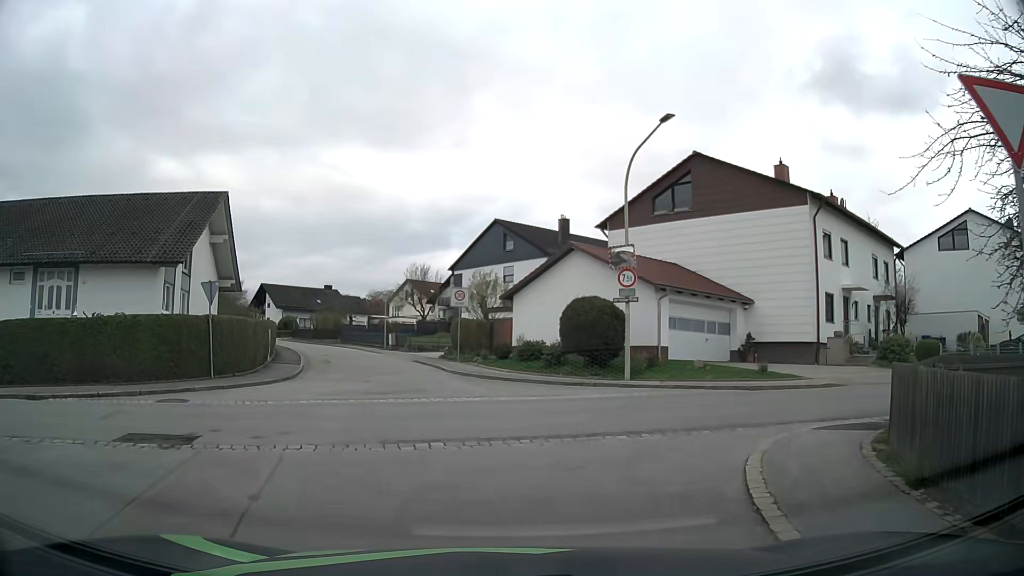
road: residential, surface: asphalt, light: Day
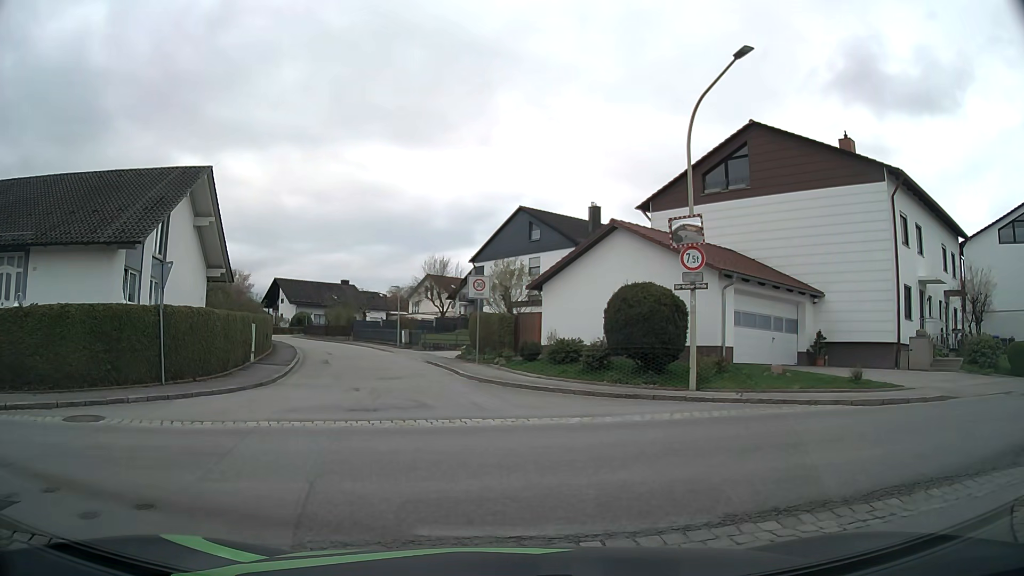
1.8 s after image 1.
(-0.2, +4.4) m; -4°
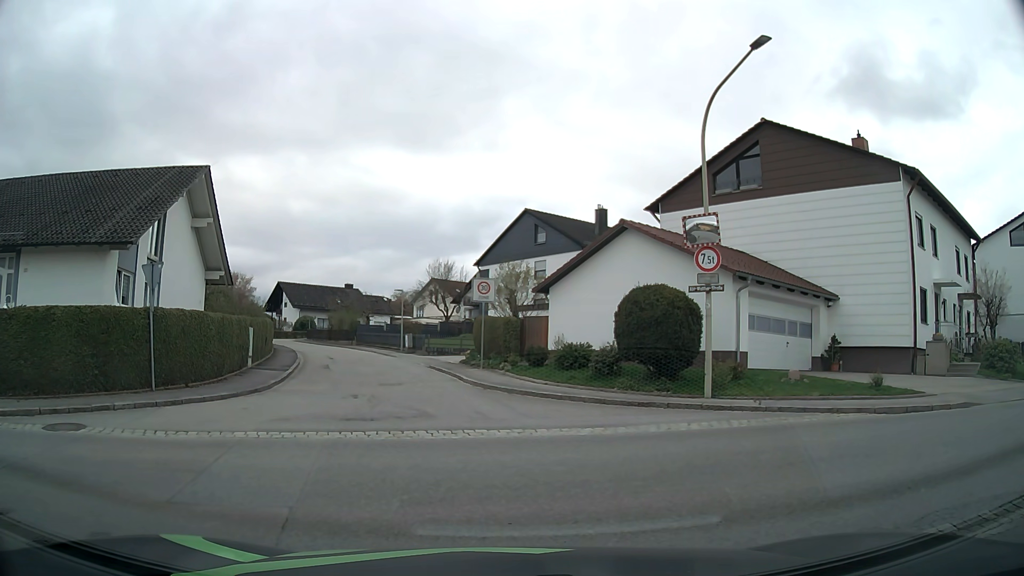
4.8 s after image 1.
(0.0, +0.8) m; 0°
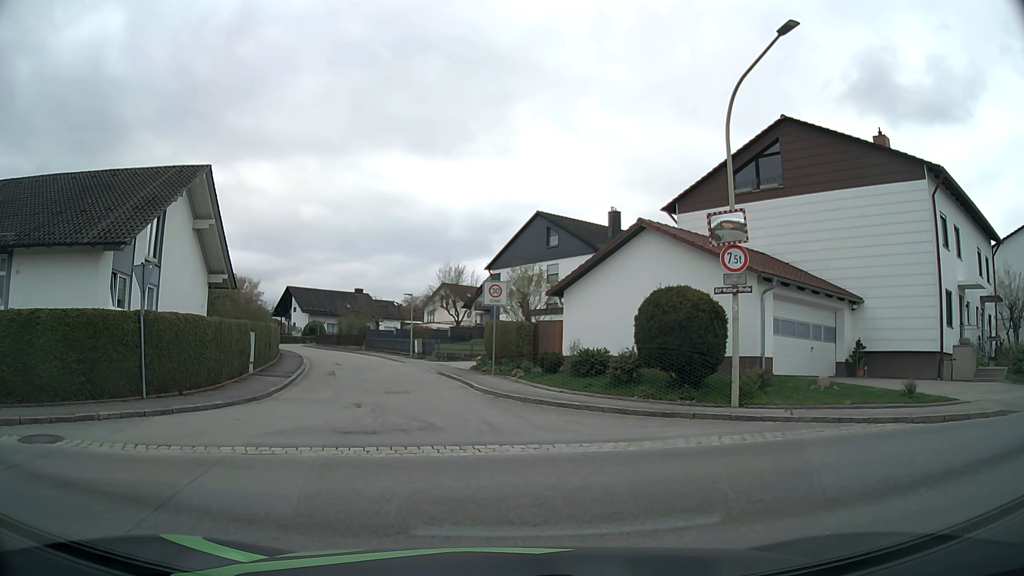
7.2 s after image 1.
(0.0, +1.0) m; 0°
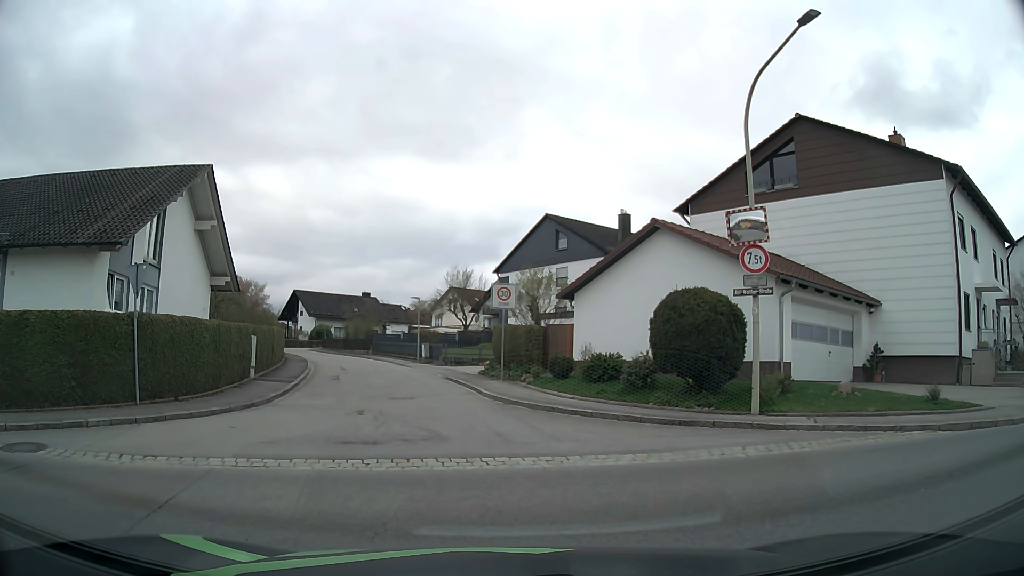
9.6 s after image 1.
(0.0, +0.7) m; 0°
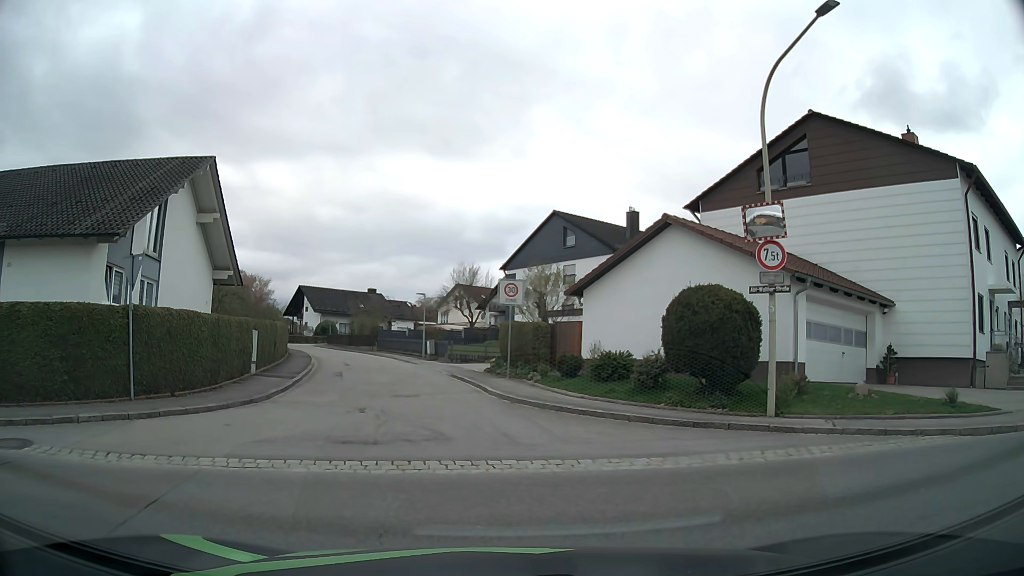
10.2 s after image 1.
(0.0, +0.5) m; 0°
